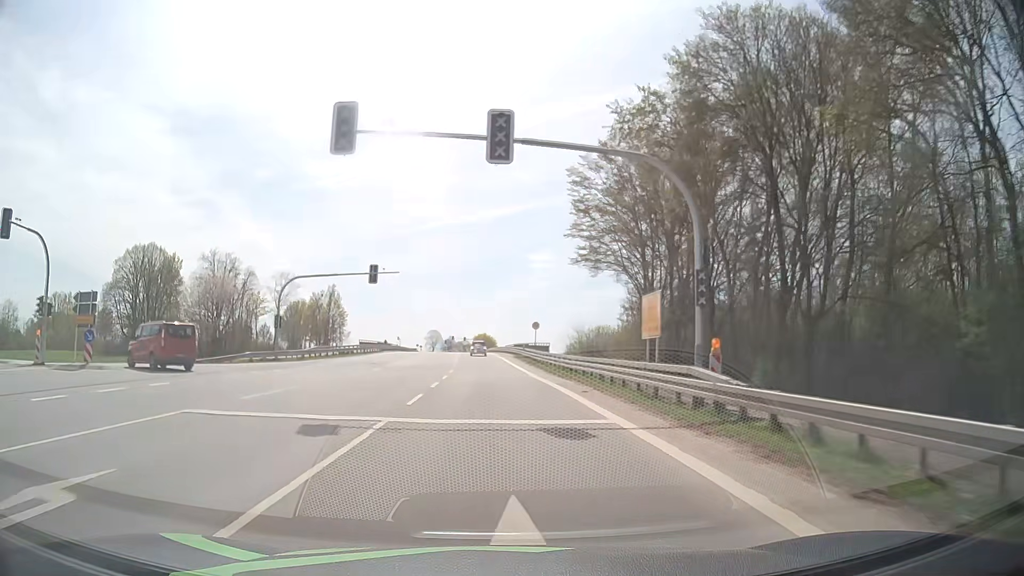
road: secondary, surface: asphalt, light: Day
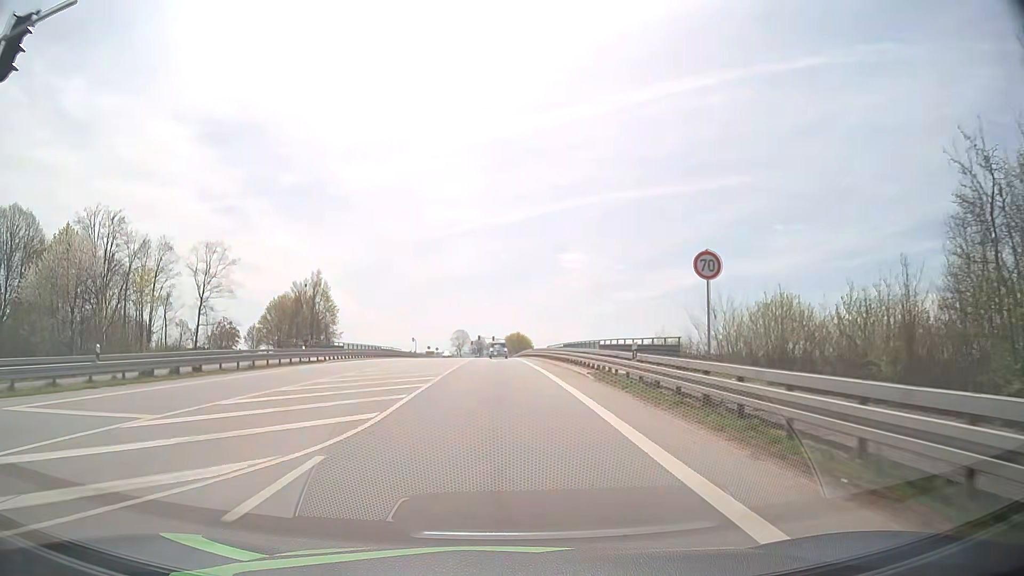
(-1.0, +40.5) m; -3°
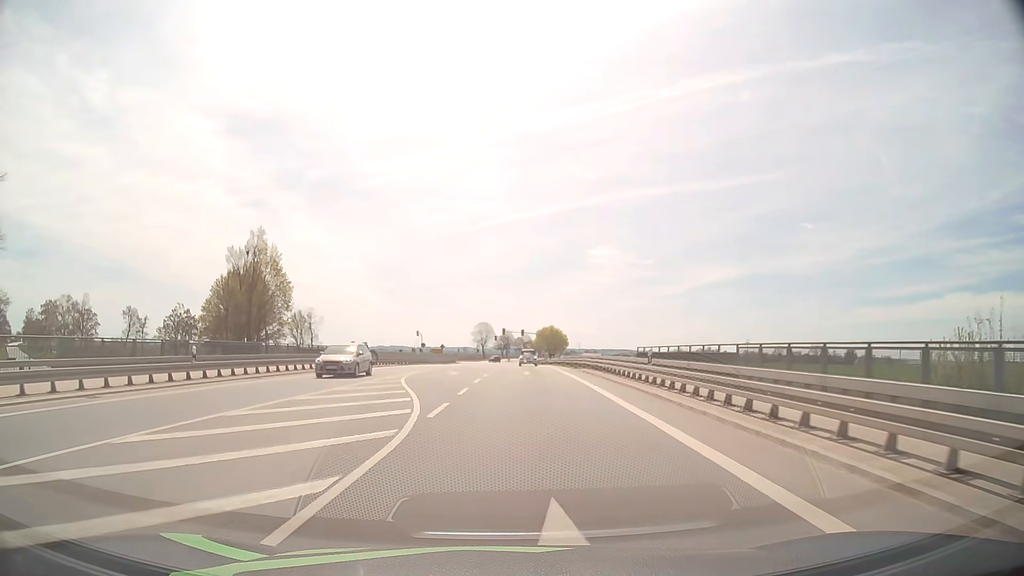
(-0.9, +44.8) m; -2°
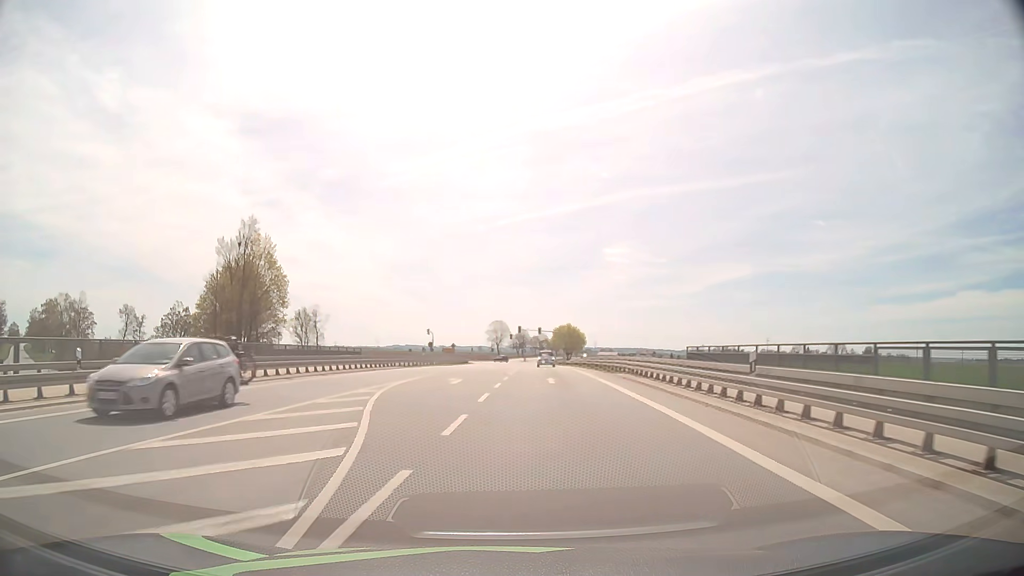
(-0.1, +8.1) m; -1°
